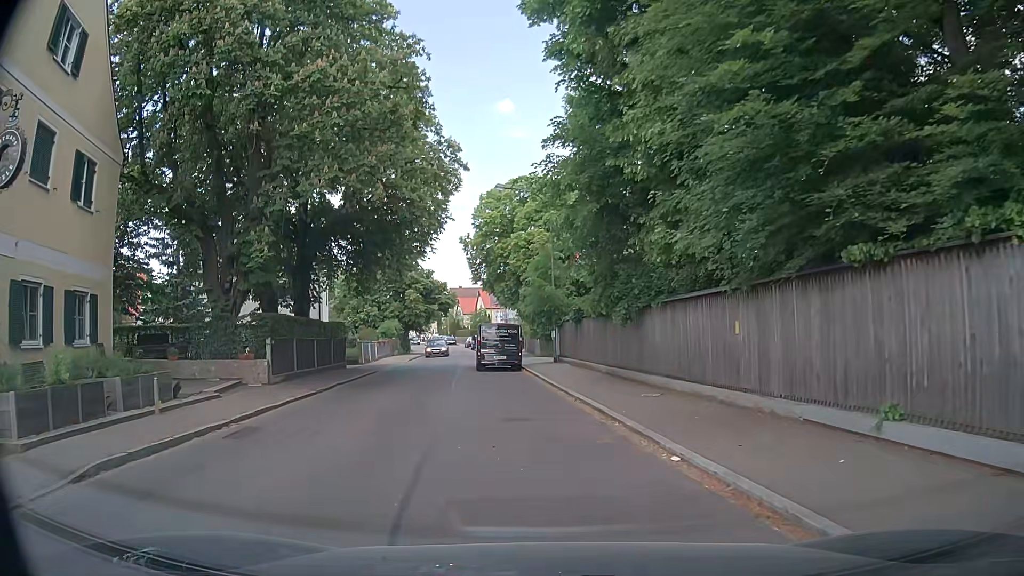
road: unclassified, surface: asphalt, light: Day
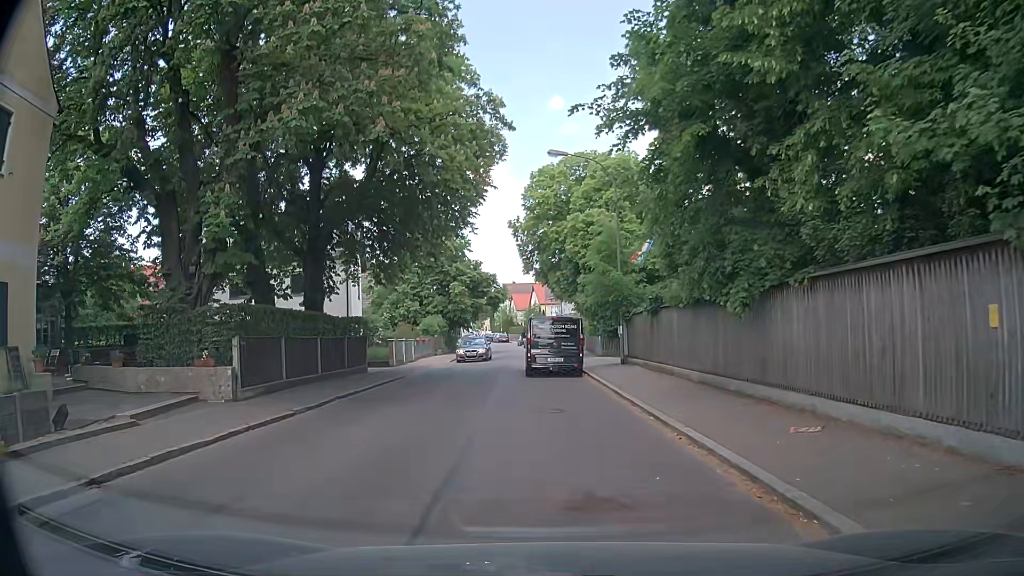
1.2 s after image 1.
(-0.3, +5.7) m; -5°
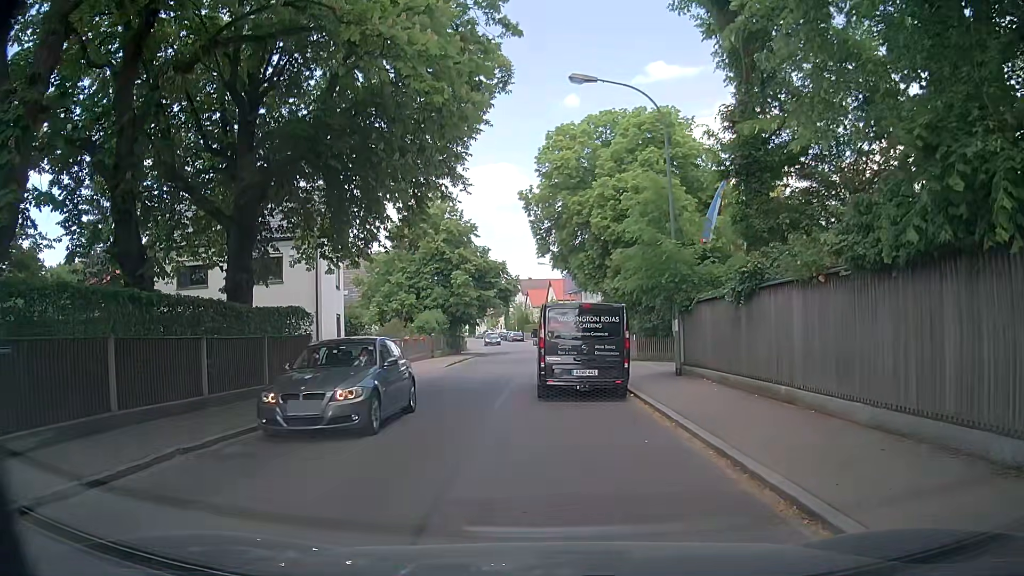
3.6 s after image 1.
(0.0, +8.0) m; -2°
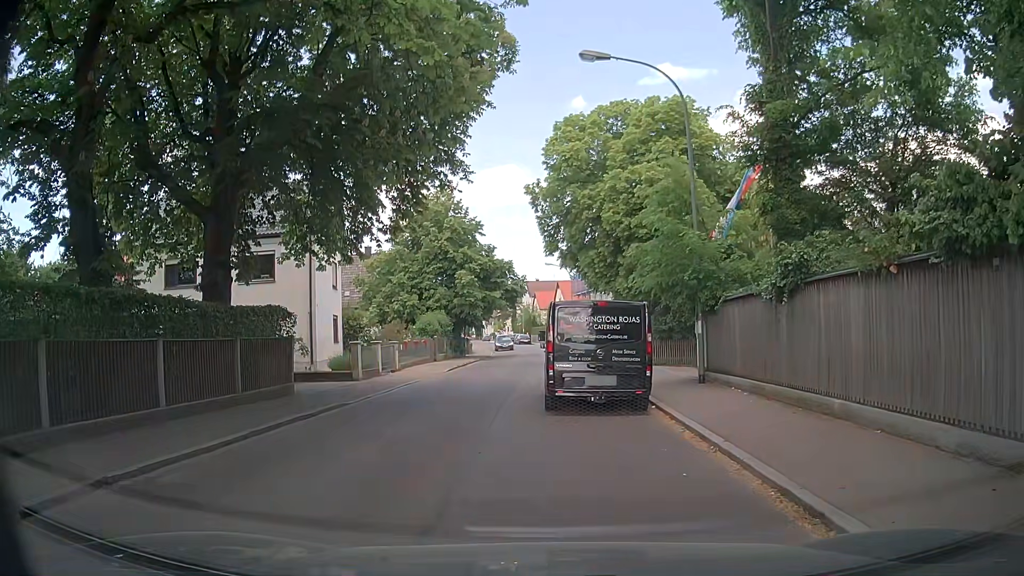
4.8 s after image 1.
(-0.1, +1.8) m; -3°
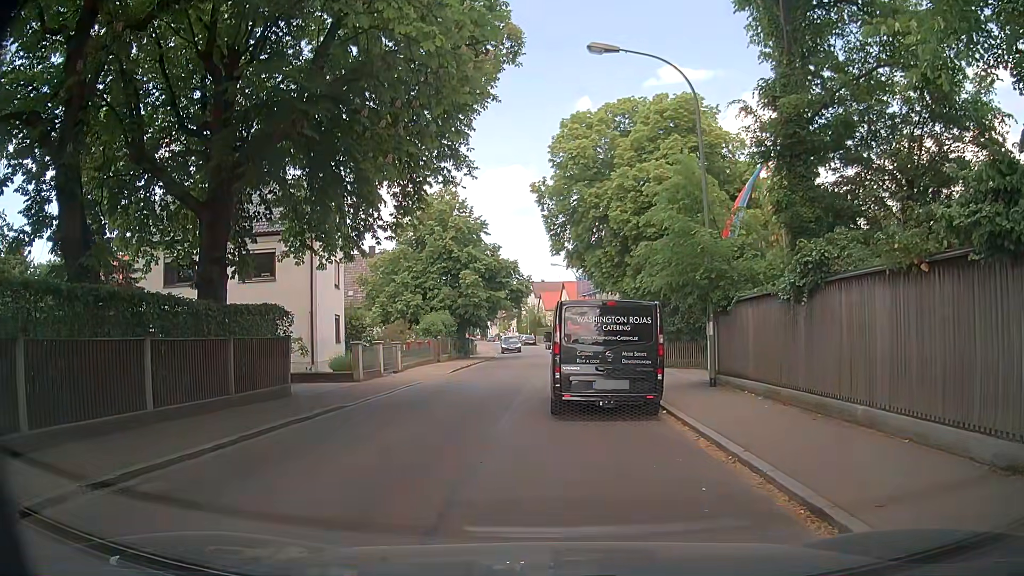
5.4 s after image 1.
(0.0, +0.6) m; 0°
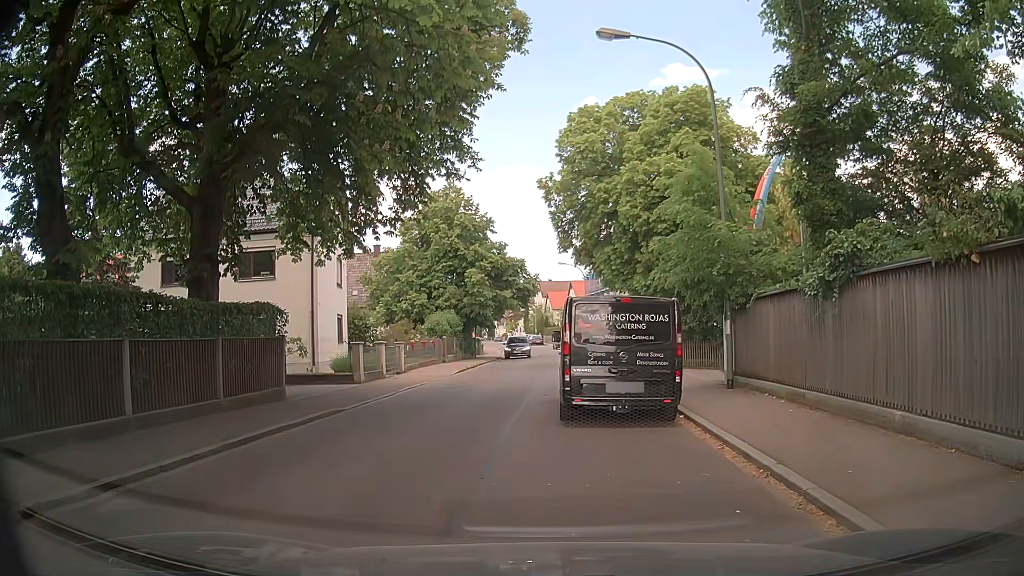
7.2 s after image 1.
(0.0, +0.8) m; 0°
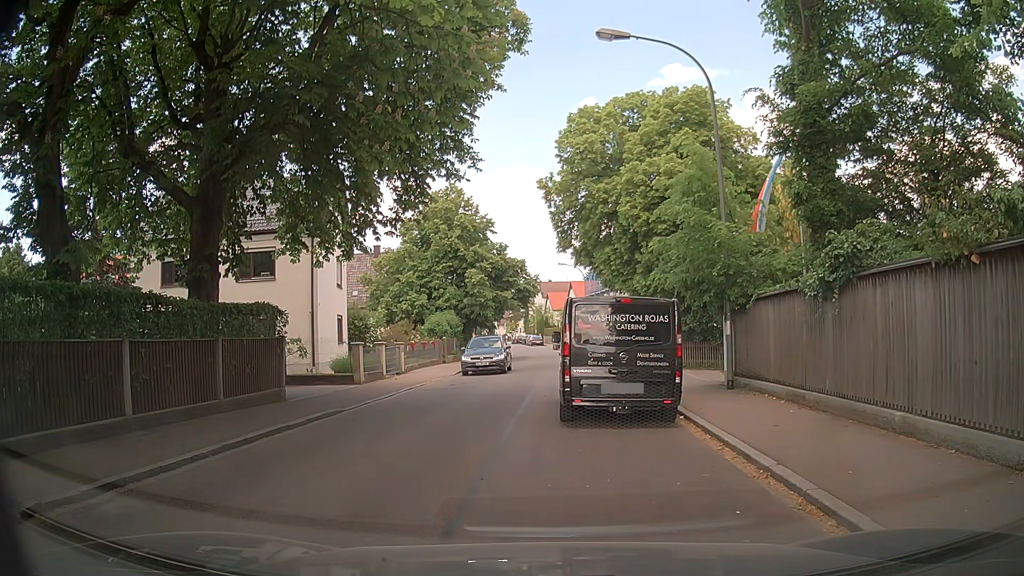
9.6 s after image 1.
(0.0, +0.1) m; 0°
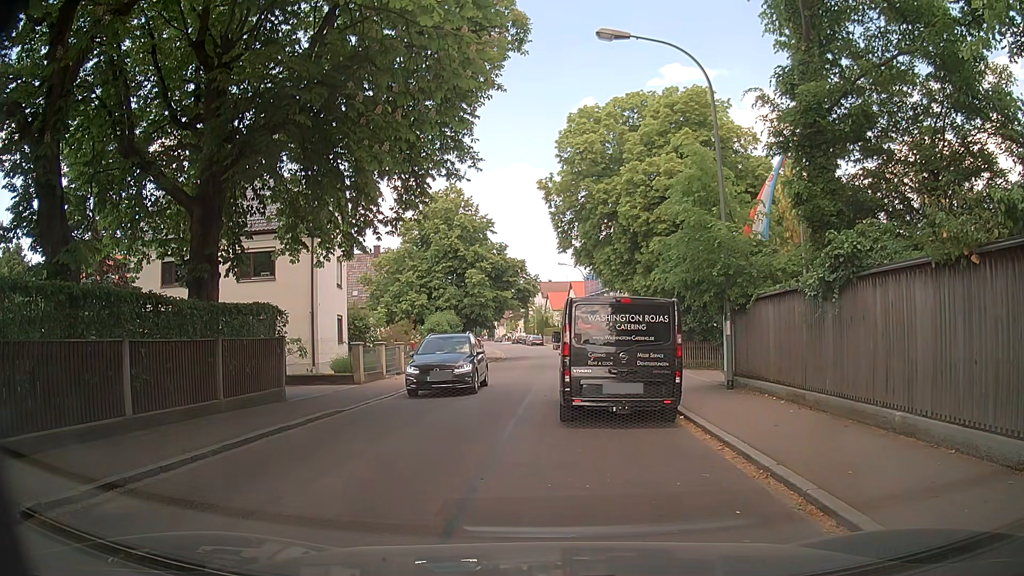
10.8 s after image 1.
(0.0, 0.0) m; 0°
